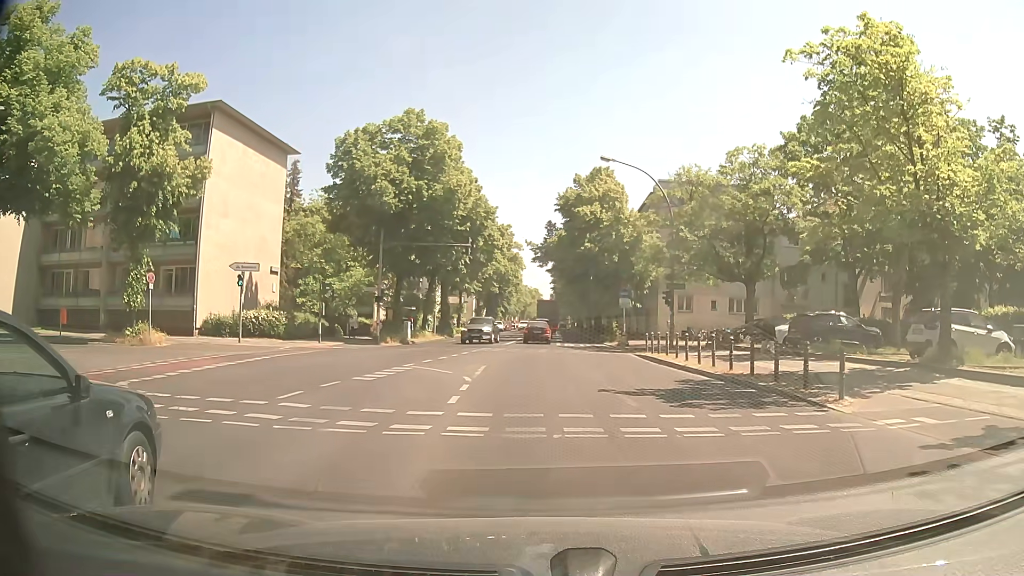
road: secondary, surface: asphalt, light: Day
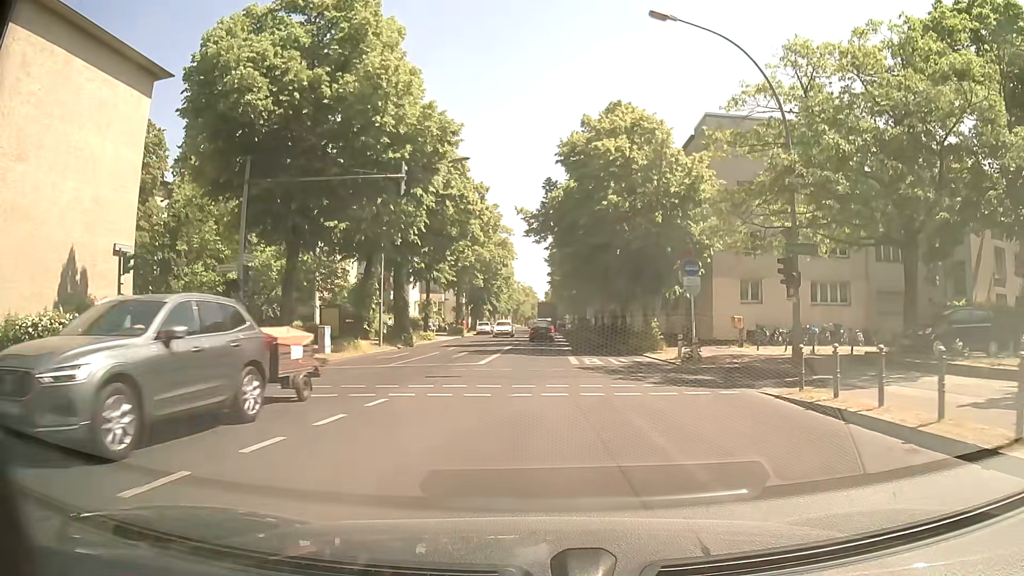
(+0.5, +18.7) m; +2°
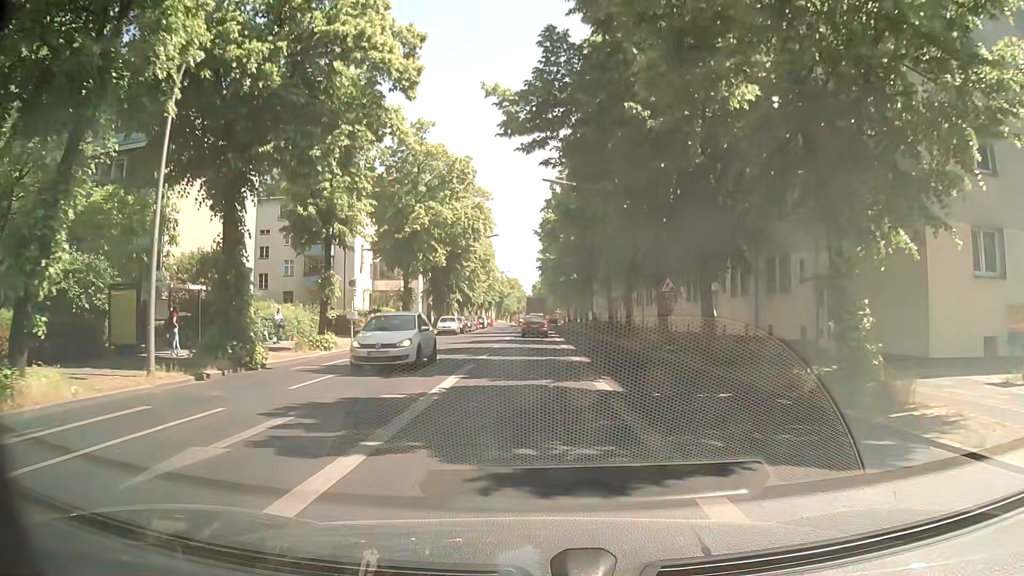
(+0.1, +22.5) m; +1°
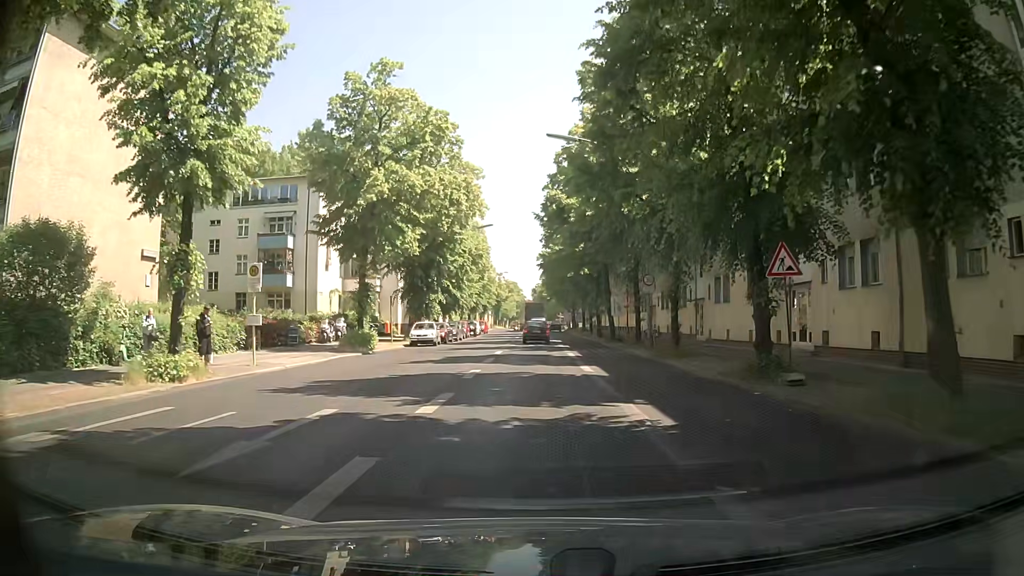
(0.0, +12.0) m; -1°
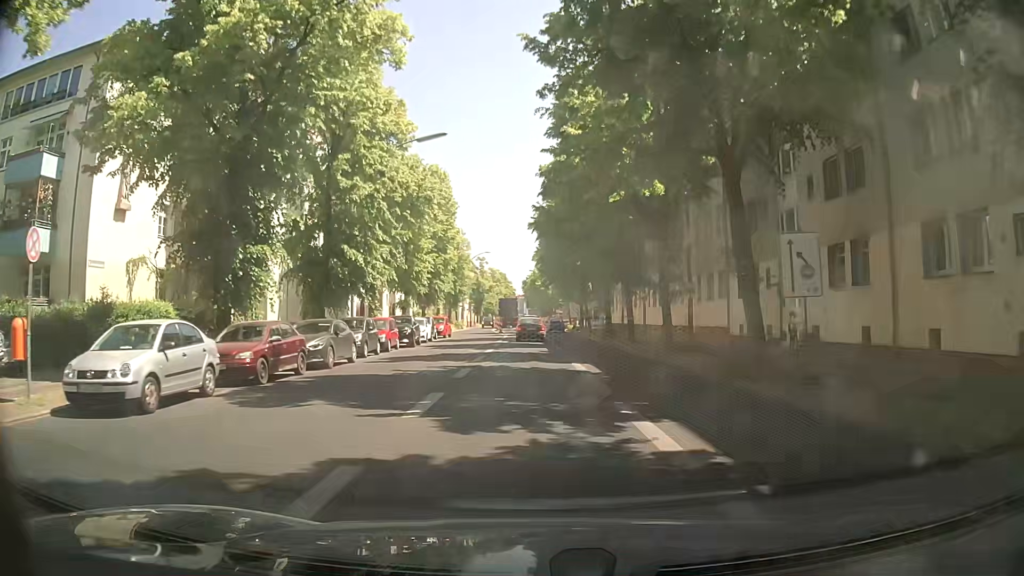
(+0.6, +30.7) m; +1°
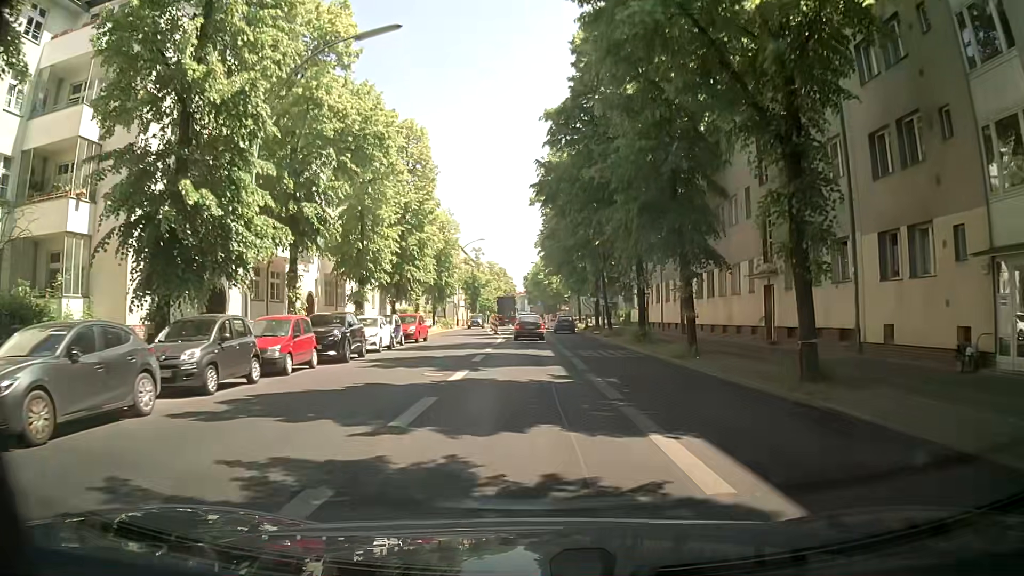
(+0.2, +13.0) m; +1°
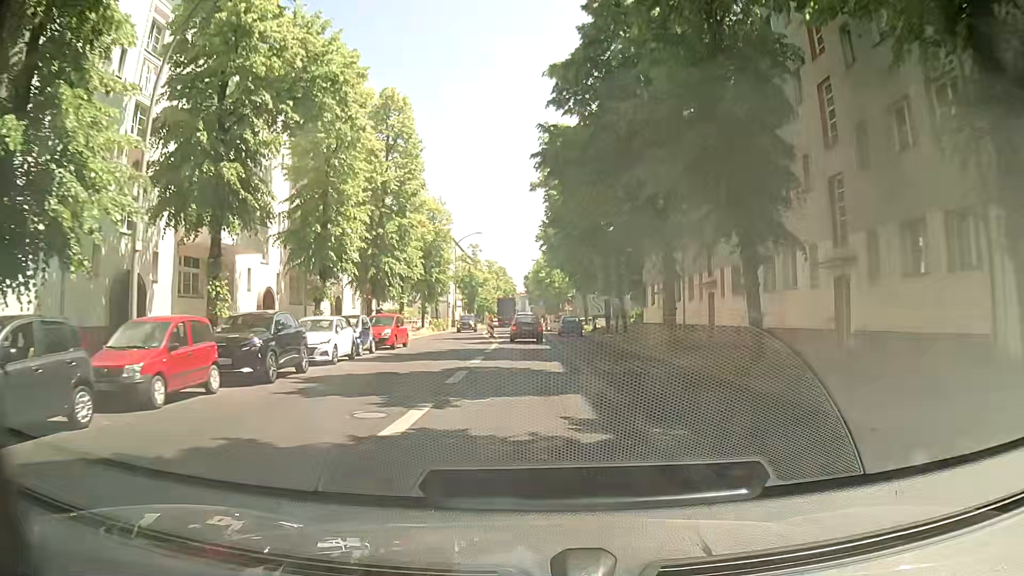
(0.0, +6.6) m; -2°
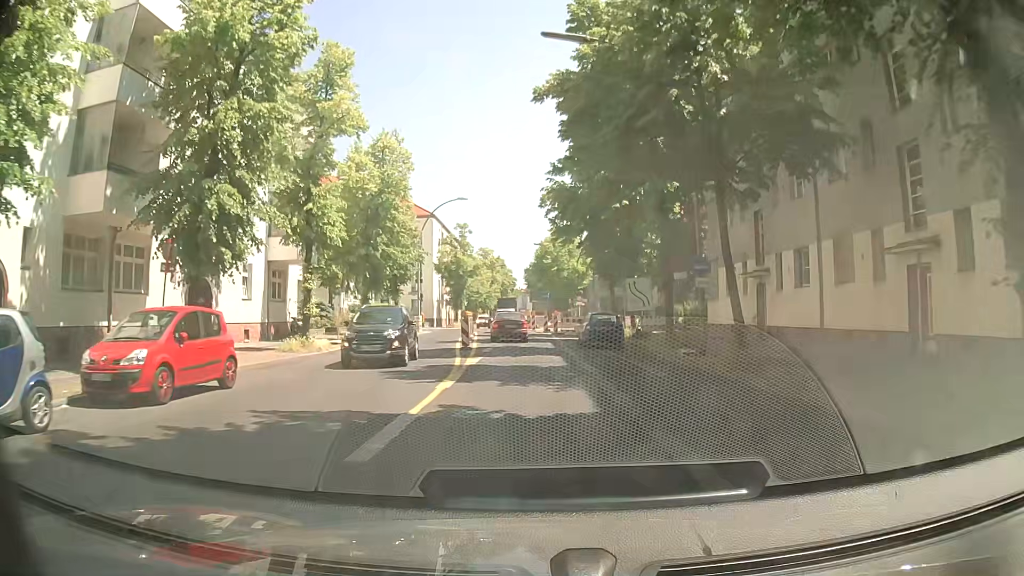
(+0.2, +19.7) m; 0°
(0, +10) (0, +20) (0, +30) (-1, +40) (-1, +50) (-2, +60) (-2, +70) (-2, +80) (-2, +90) (-1, +100) m
